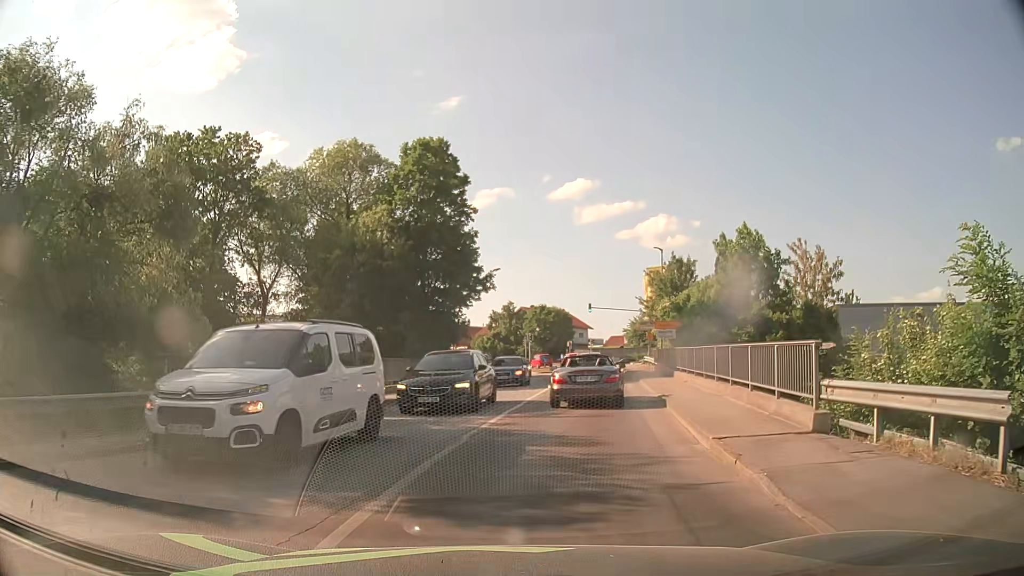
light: Day
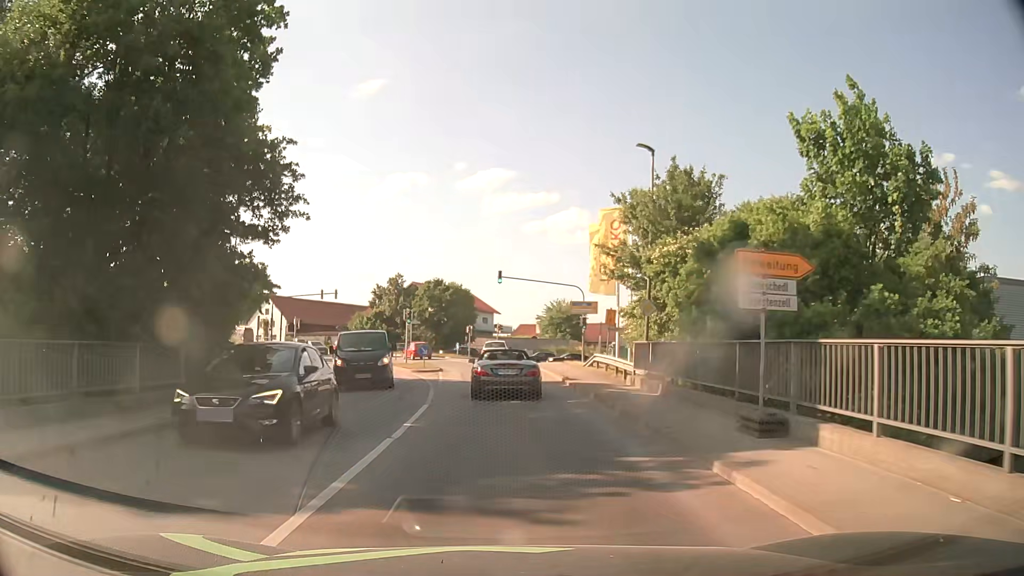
(+2.2, +22.2) m; +8°
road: tertiary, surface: asphalt
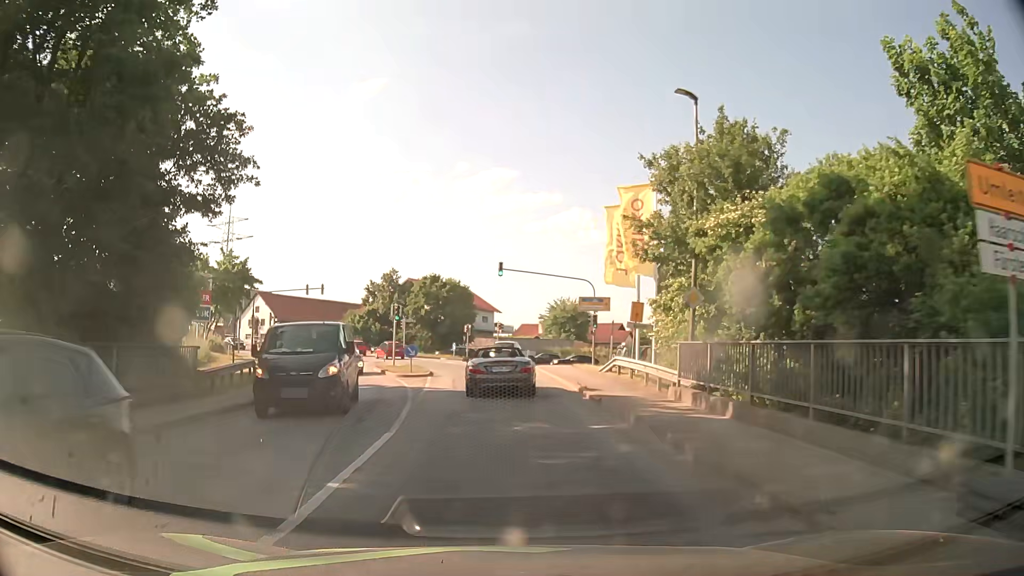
(0.0, +5.2) m; 0°
(0, +10) (0, +20) (-1, +30) (-3, +40) (-6, +49) (-10, +58) (-15, +67) (-21, +75) (-28, +82) (-36, +89) m
